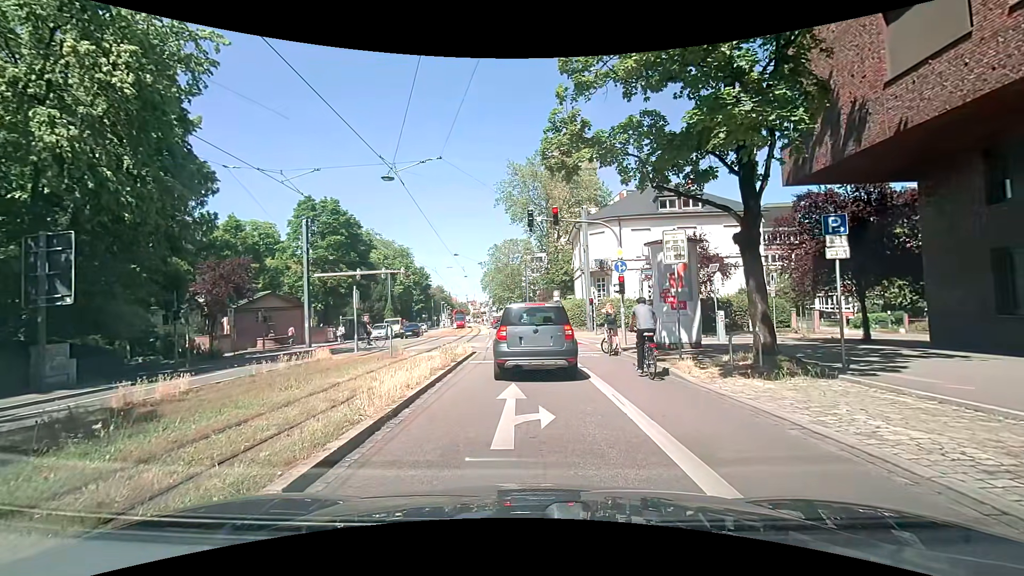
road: primary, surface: asphalt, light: Day
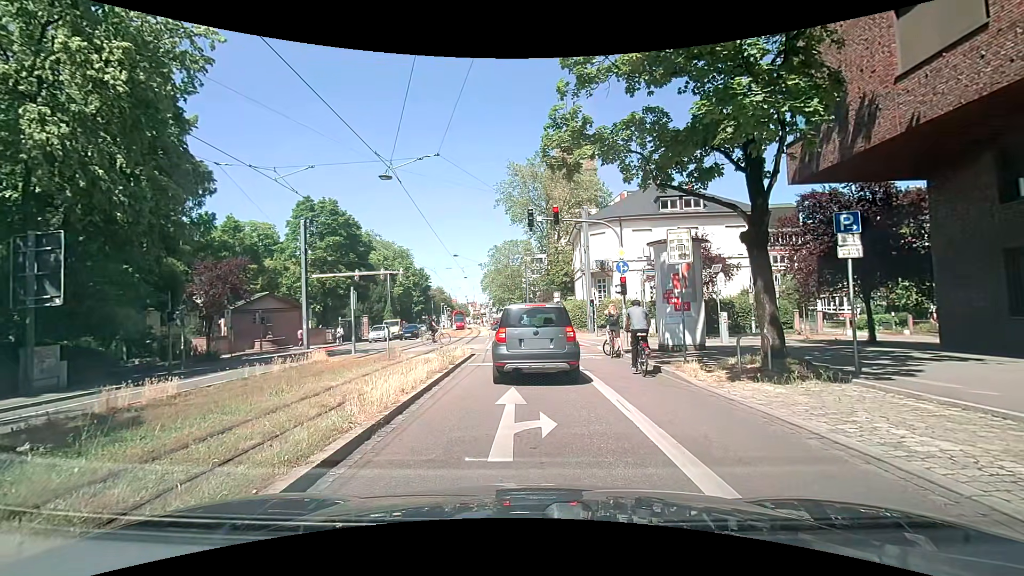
(0.0, +0.3) m; 0°
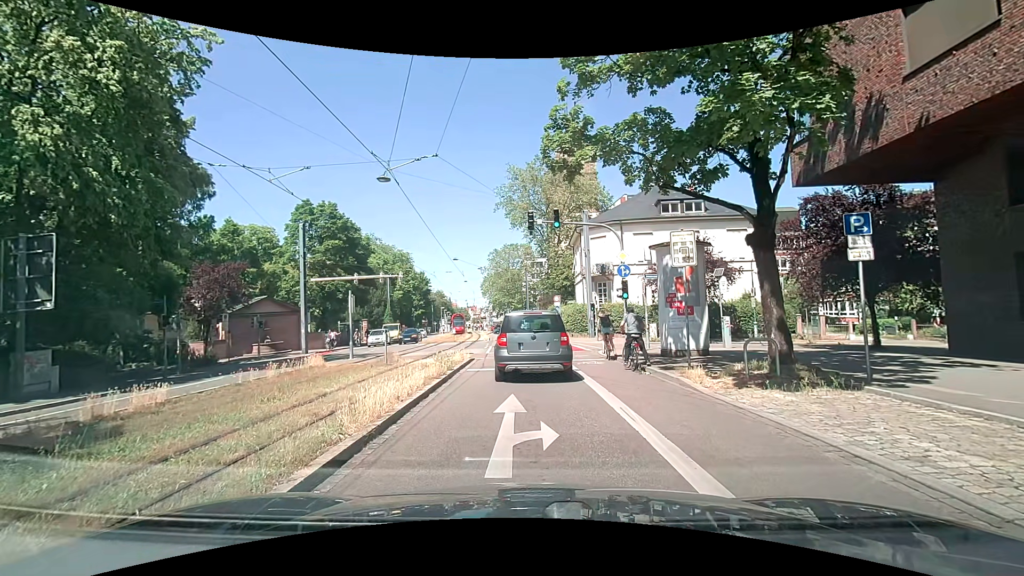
(0.0, +0.4) m; 0°
